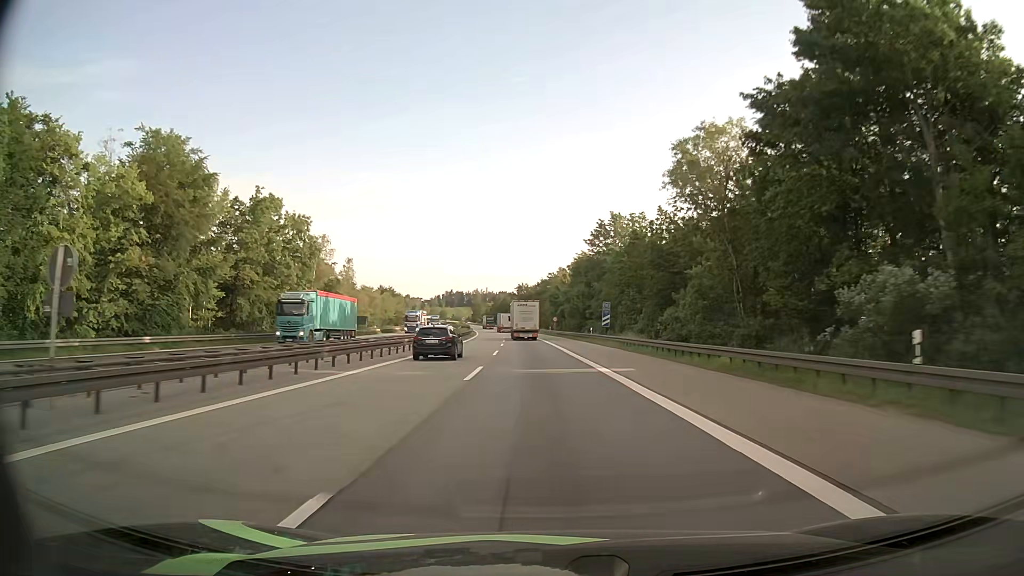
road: motorway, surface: asphalt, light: Day
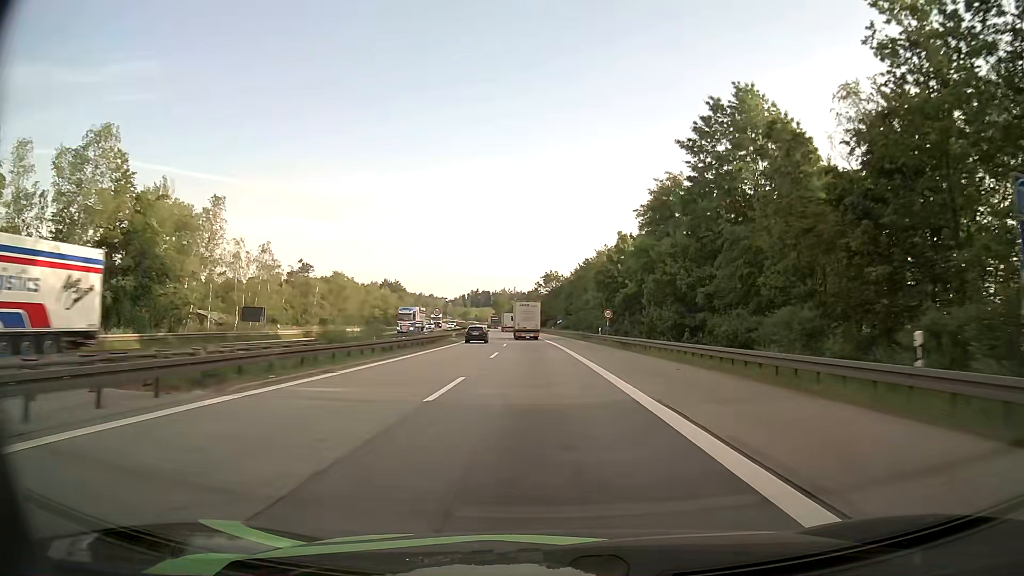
(-1.6, +52.4) m; -3°
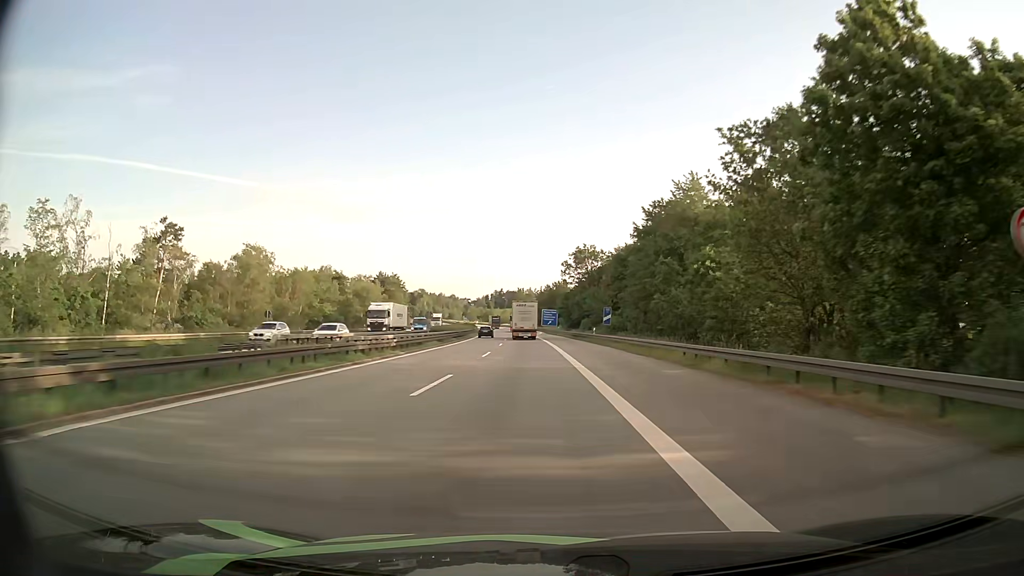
(-0.6, +53.6) m; -2°
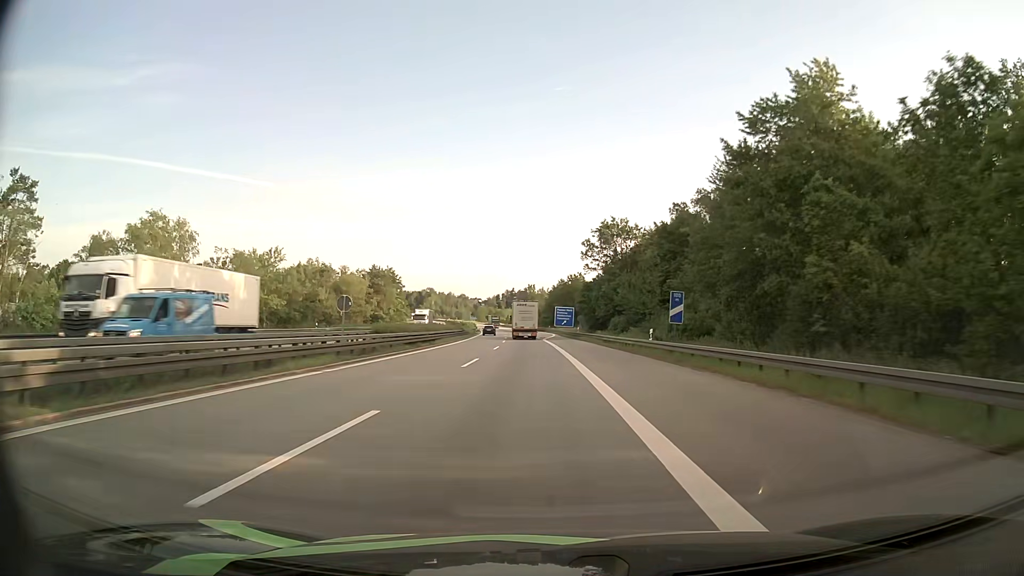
(-0.2, +27.3) m; -1°
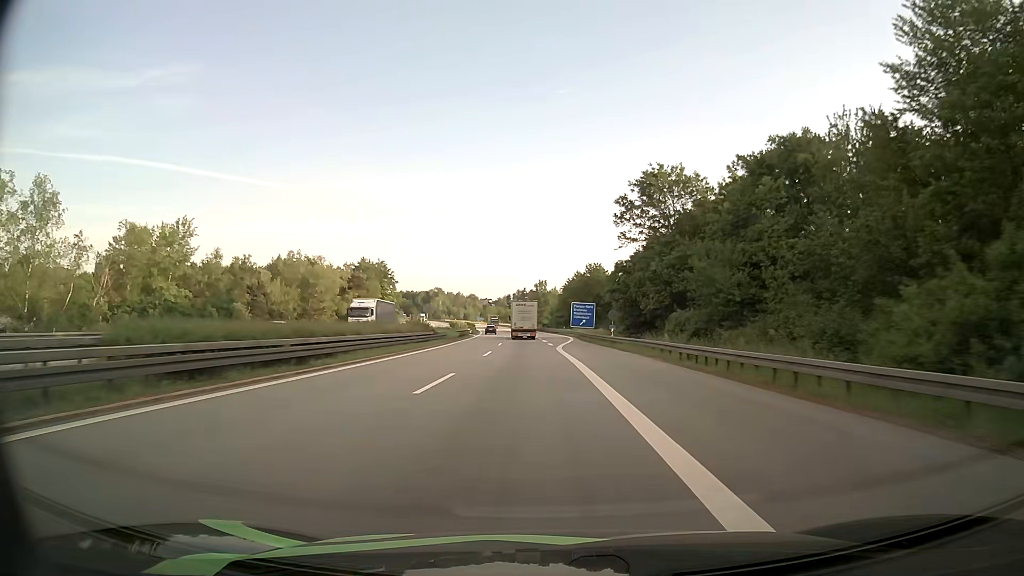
(-0.3, +27.4) m; -1°
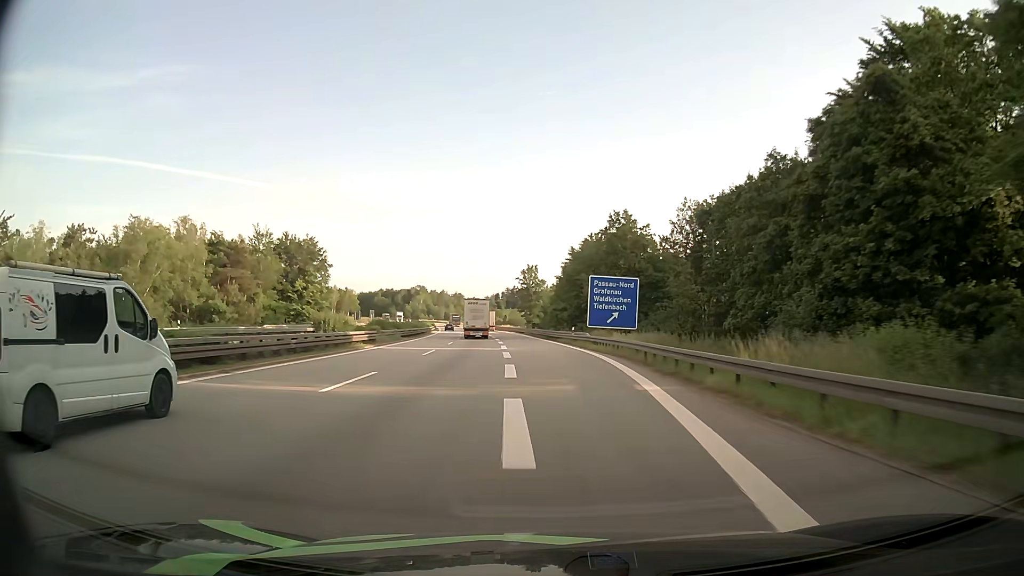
(+0.2, +55.1) m; +1°
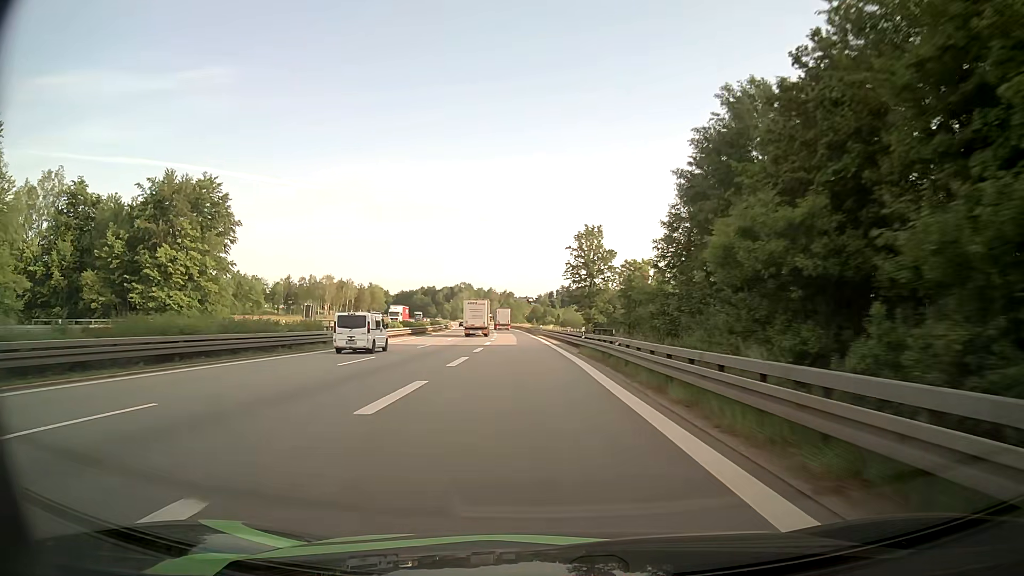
(-1.9, +64.0) m; -5°
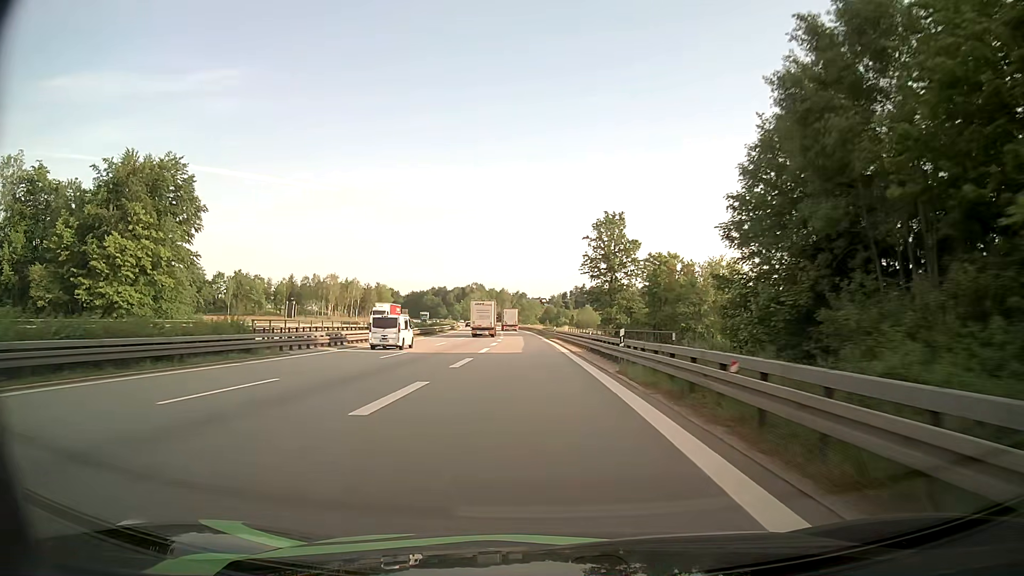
(-0.1, +12.1) m; -1°
(0, +10) (0, +20) (0, +30) (-1, +40) (-1, +50) (-1, +60) (-2, +70) (-2, +80) (-3, +90) (-4, +100) m
